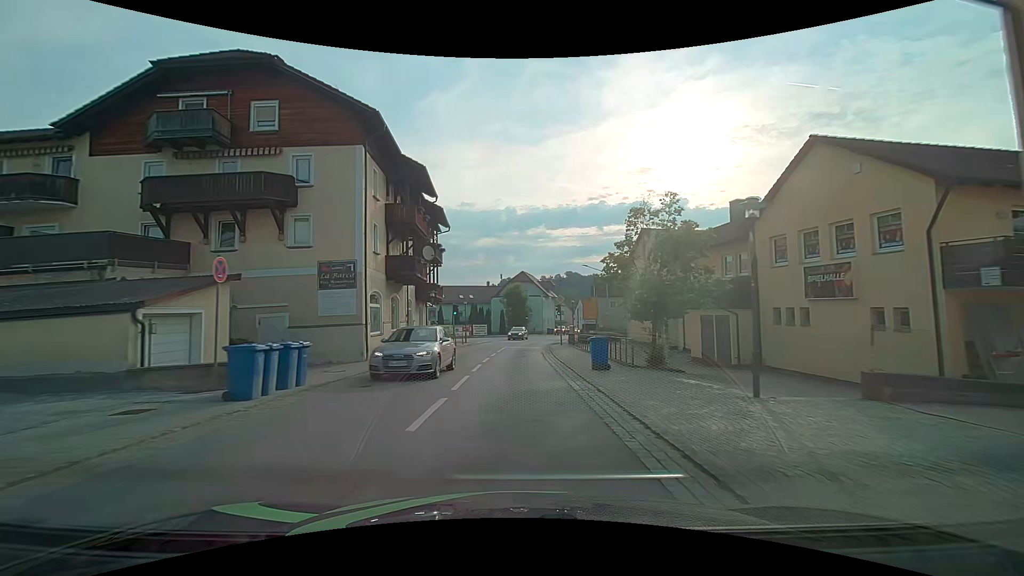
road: secondary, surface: asphalt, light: Day
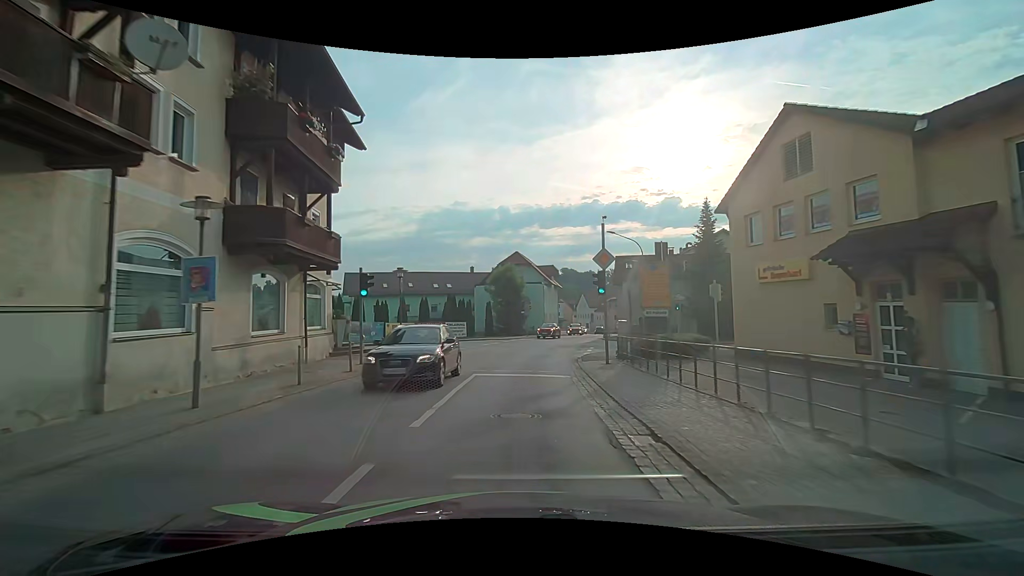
(+0.2, +22.8) m; +1°
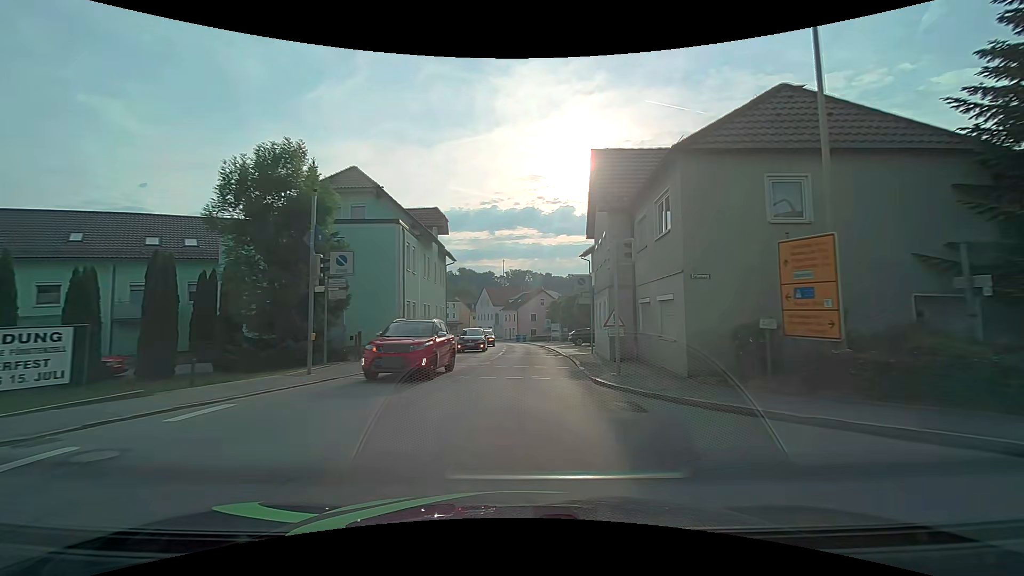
(+3.2, +37.7) m; +11°
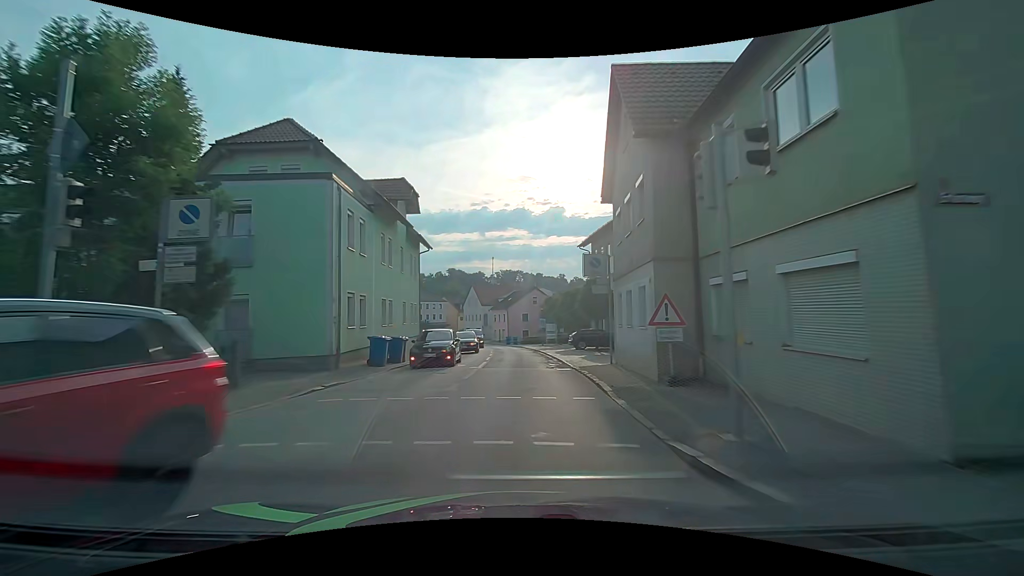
(+0.1, +7.6) m; +1°
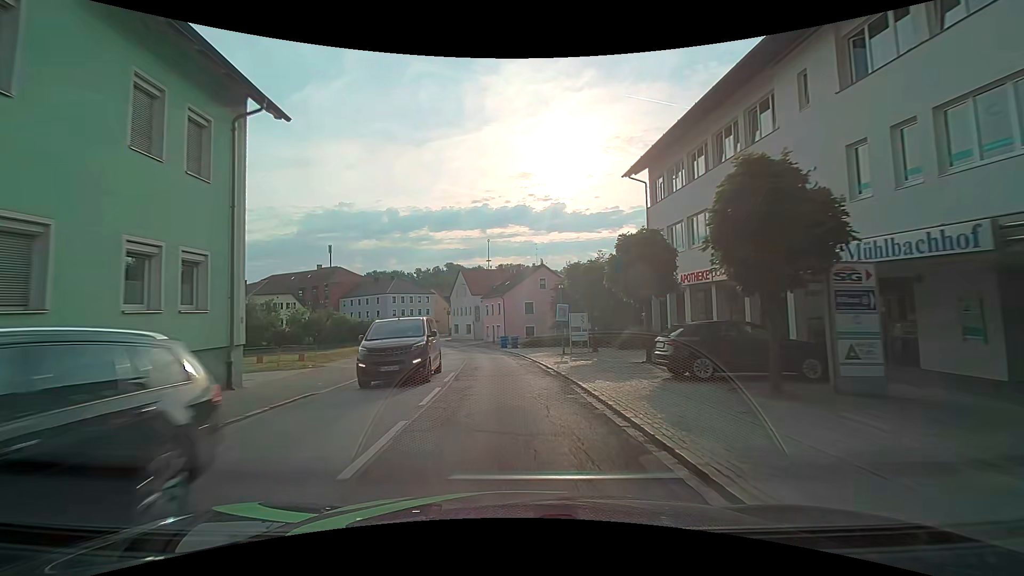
(+0.1, +22.9) m; -1°
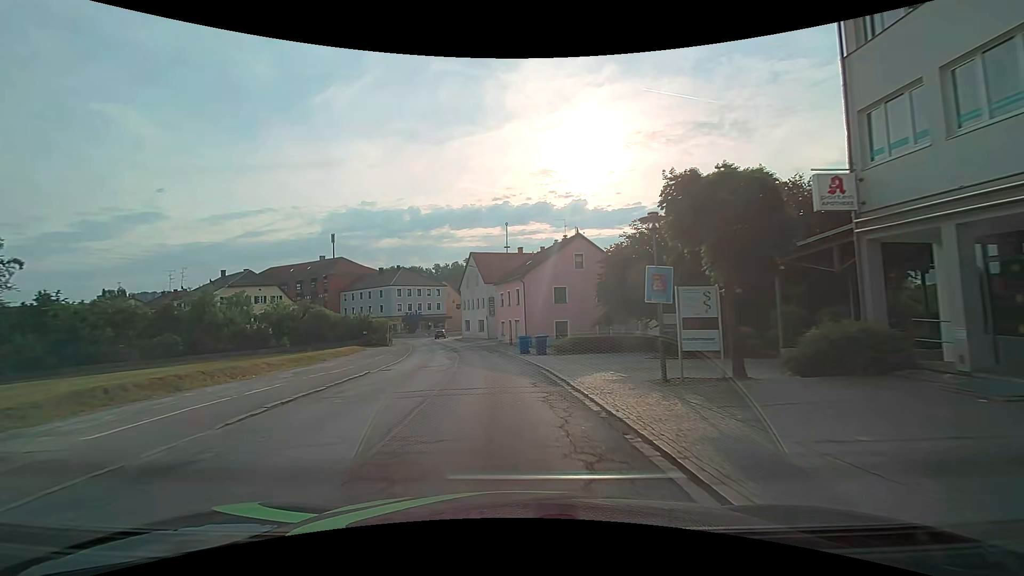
(-0.2, +15.3) m; -1°
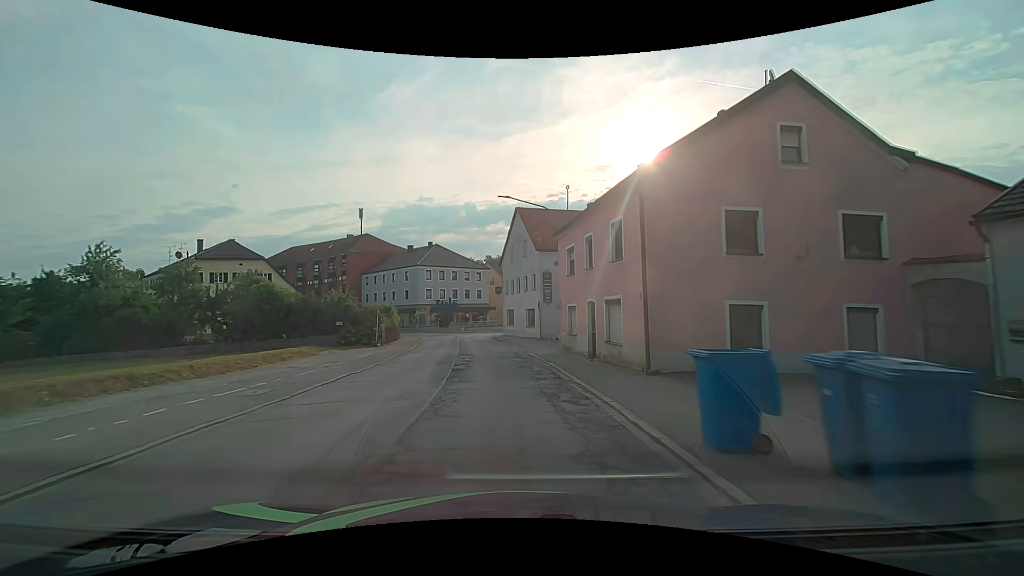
(-1.4, +23.0) m; -7°
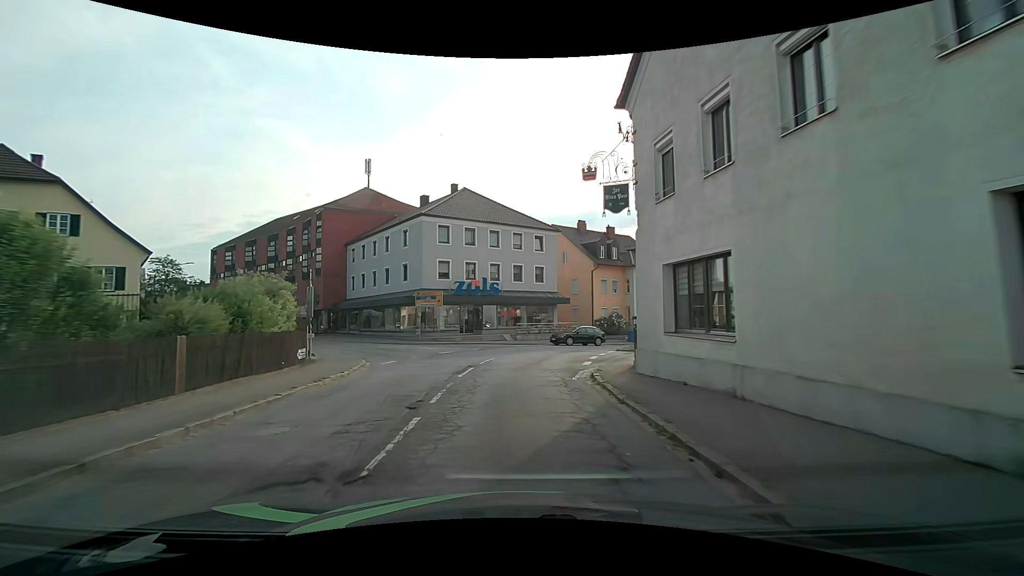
(-2.8, +37.7) m; -7°
(0, +10) (+1, +20) (+3, +30) (+9, +38) (+16, +44) (+24, +50) (+32, +57) (+40, +63) (+48, +69) (+56, +75) m
